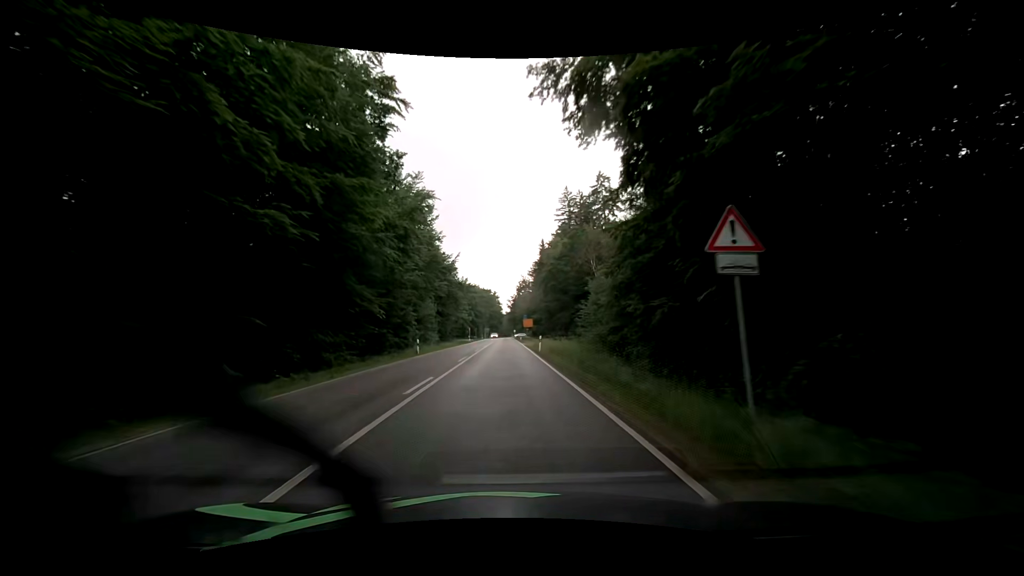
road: secondary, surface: asphalt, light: Day
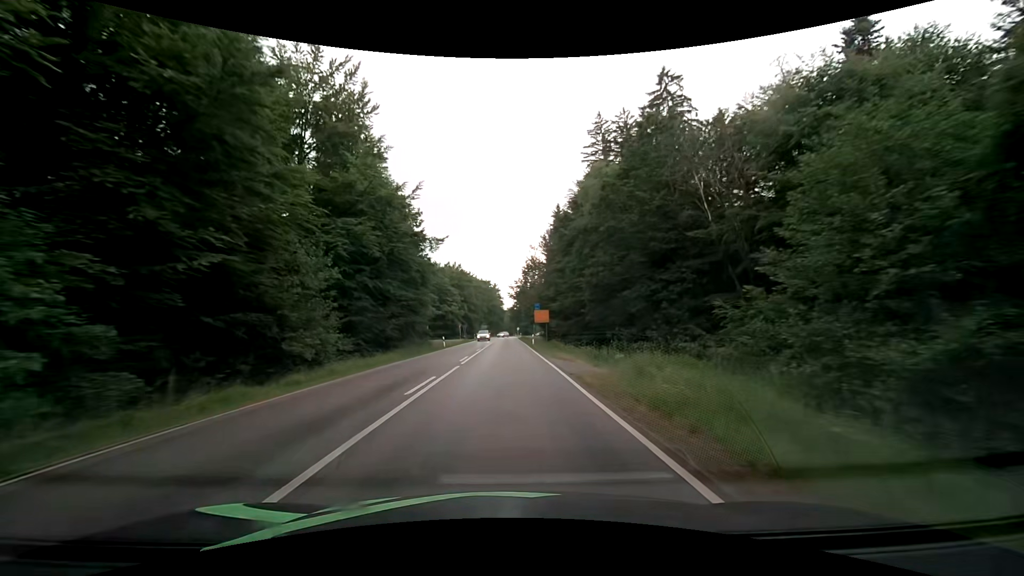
(-0.7, +35.9) m; -2°
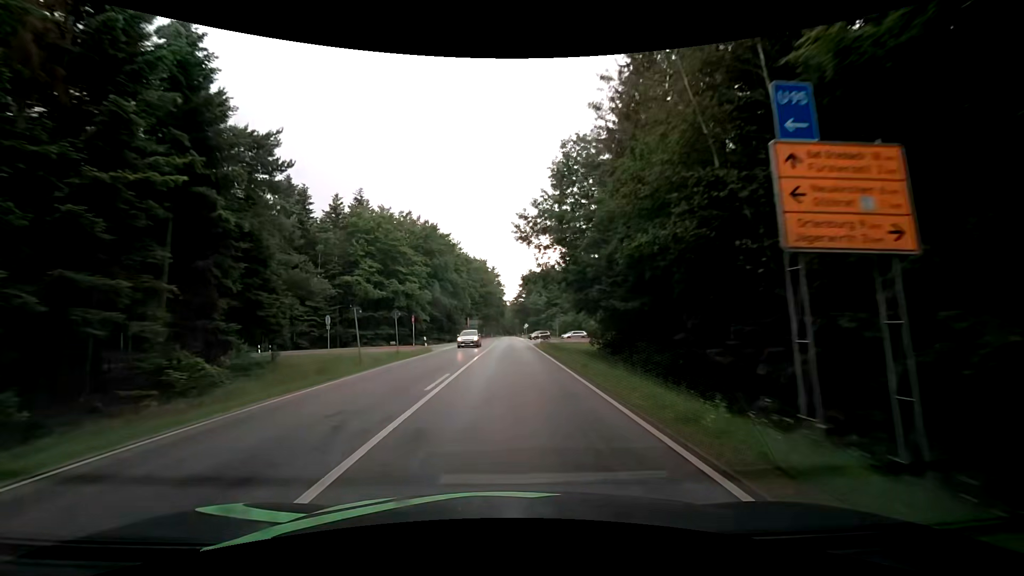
(+0.2, +59.4) m; 0°
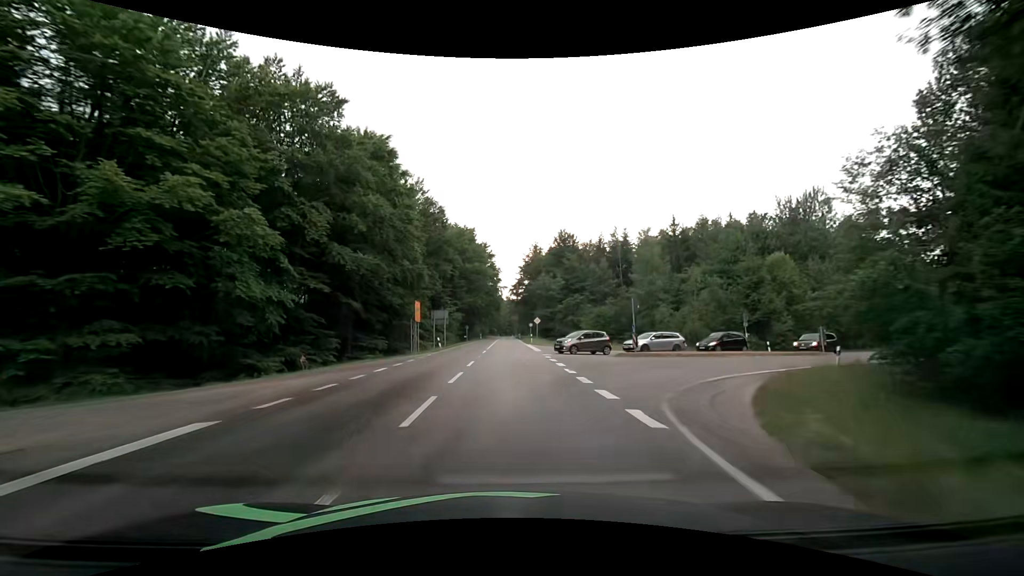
(+0.3, +47.9) m; +1°
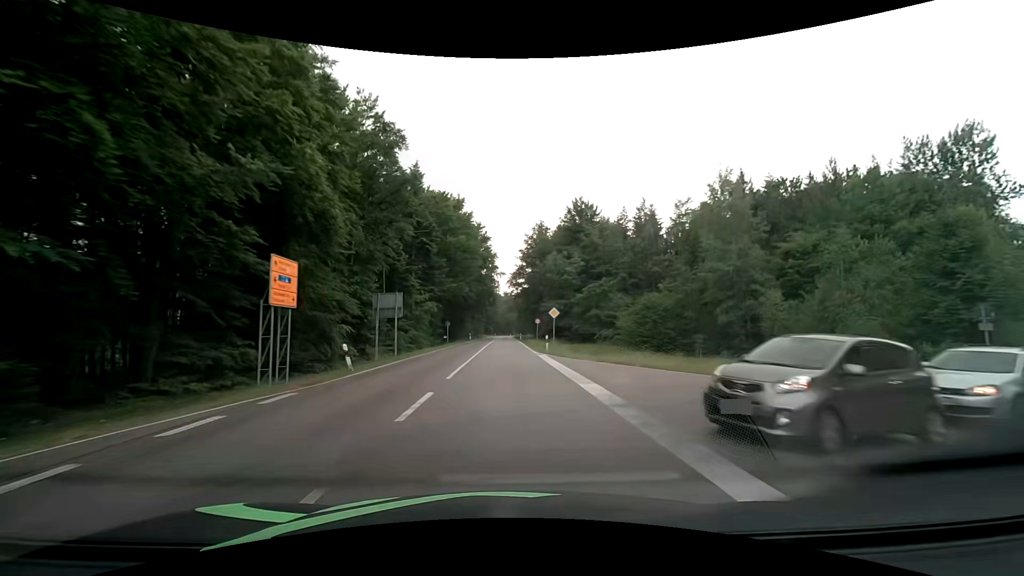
(0.0, +24.1) m; 0°
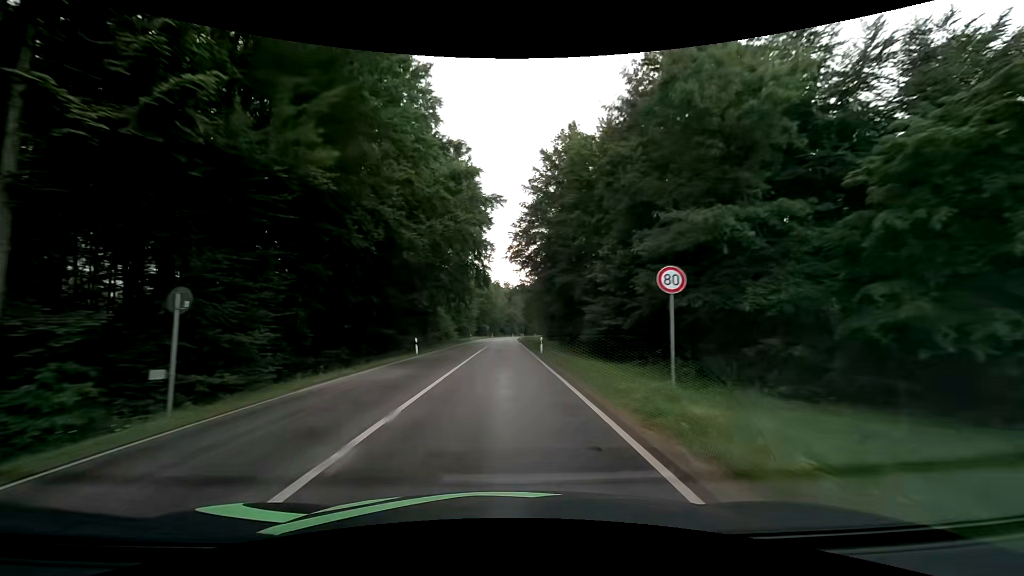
(-0.1, +48.5) m; 0°
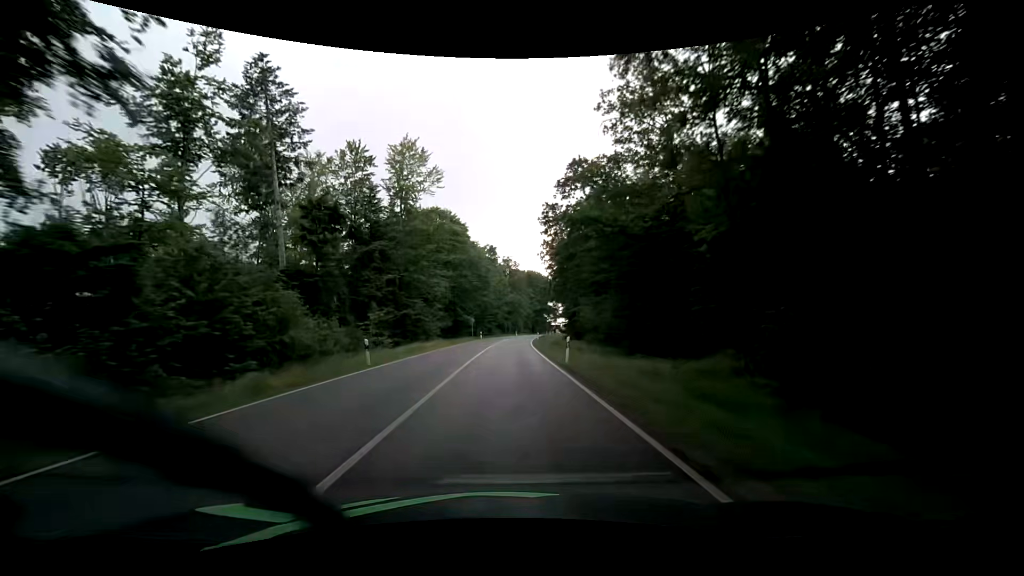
(-0.2, +62.4) m; 0°
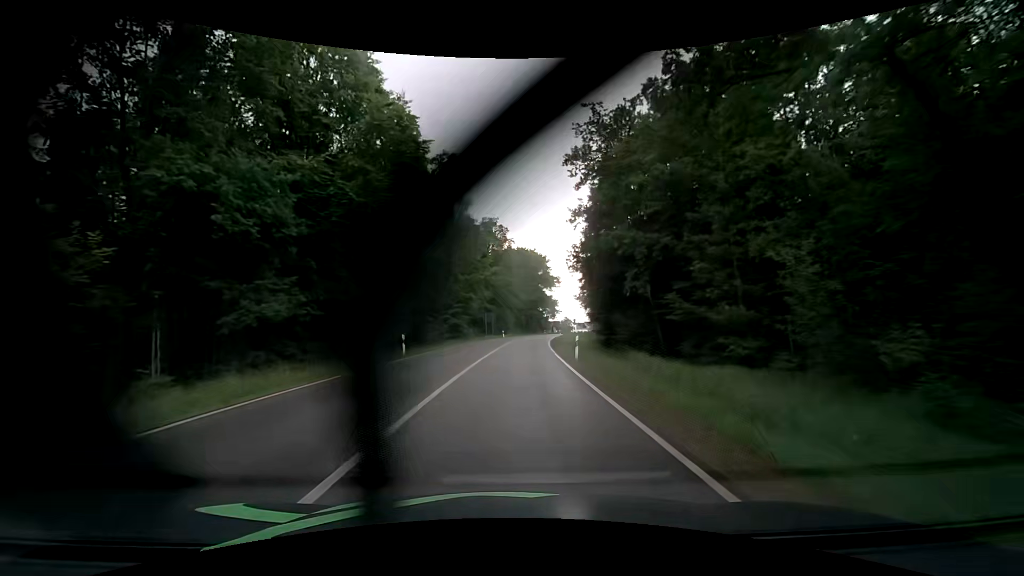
(+0.7, +48.1) m; +2°
(0, +10) (0, +20) (+1, +30) (+1, +40) (+2, +50) (+3, +60) (+5, +70) (+6, +80) (+8, +89) (+10, +99) m
